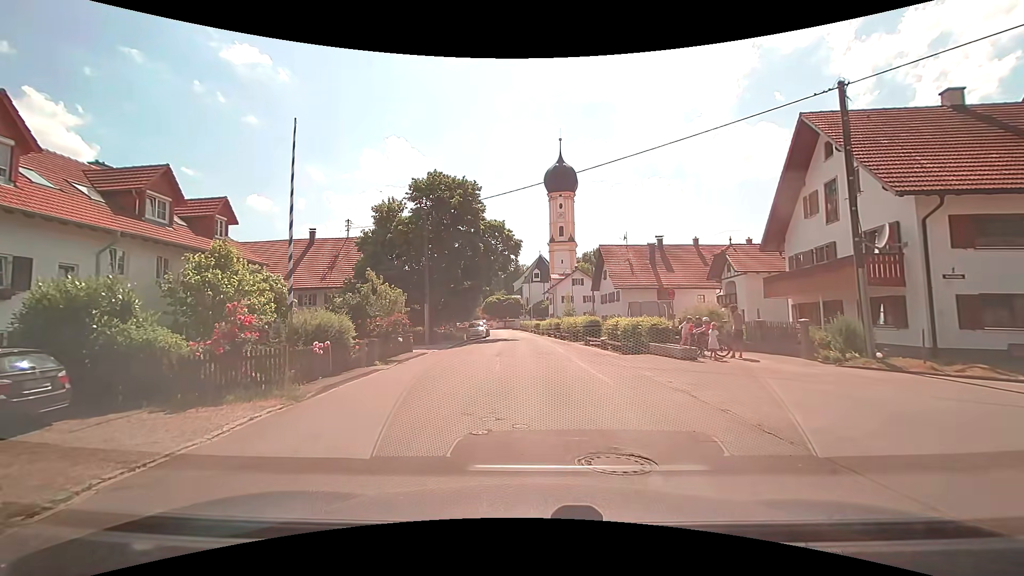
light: Day
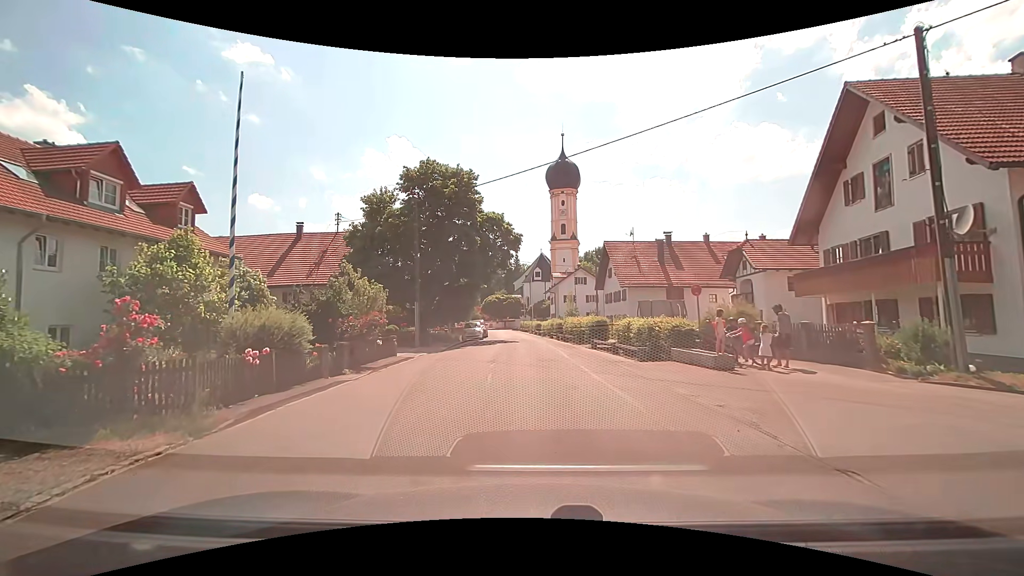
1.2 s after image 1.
(0.0, +3.0) m; 0°
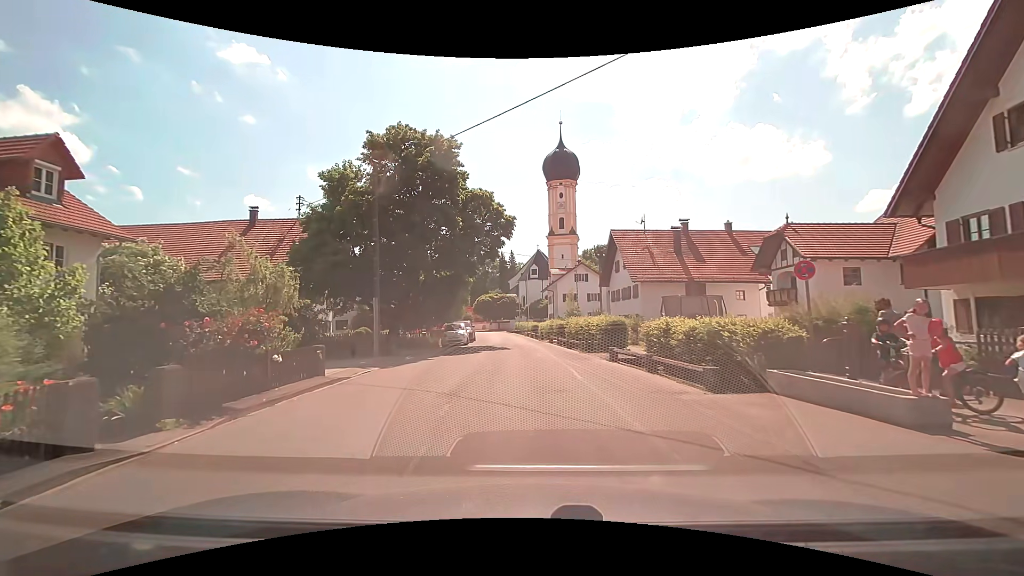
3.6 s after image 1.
(0.0, +7.4) m; 0°
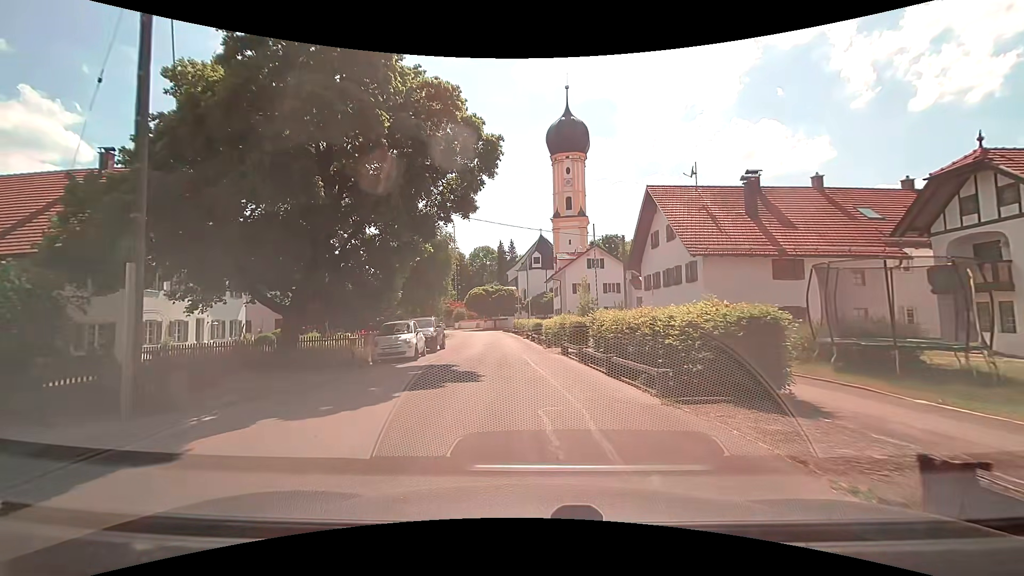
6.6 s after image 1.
(0.0, +14.5) m; 0°
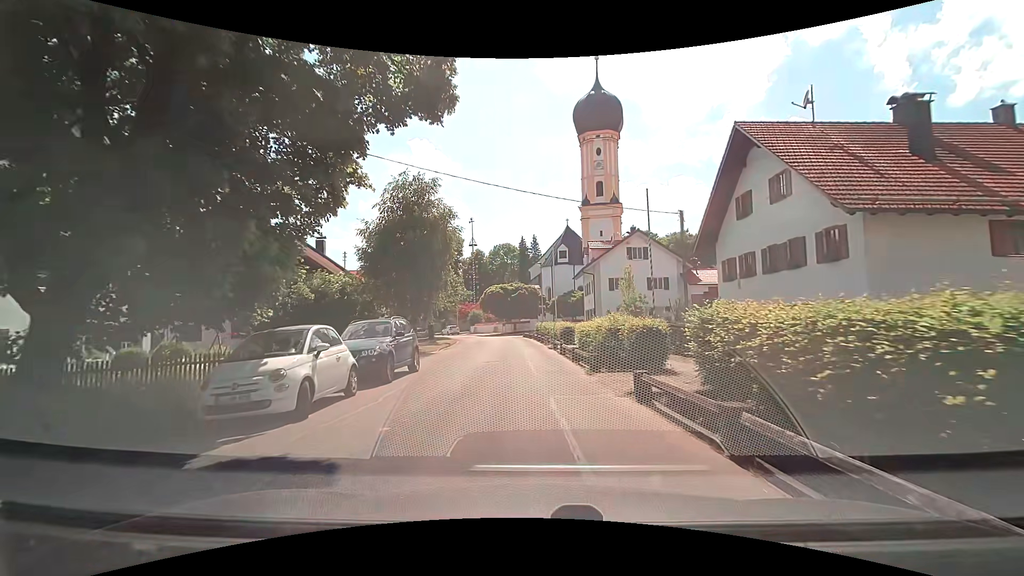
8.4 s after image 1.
(-0.3, +10.5) m; -3°
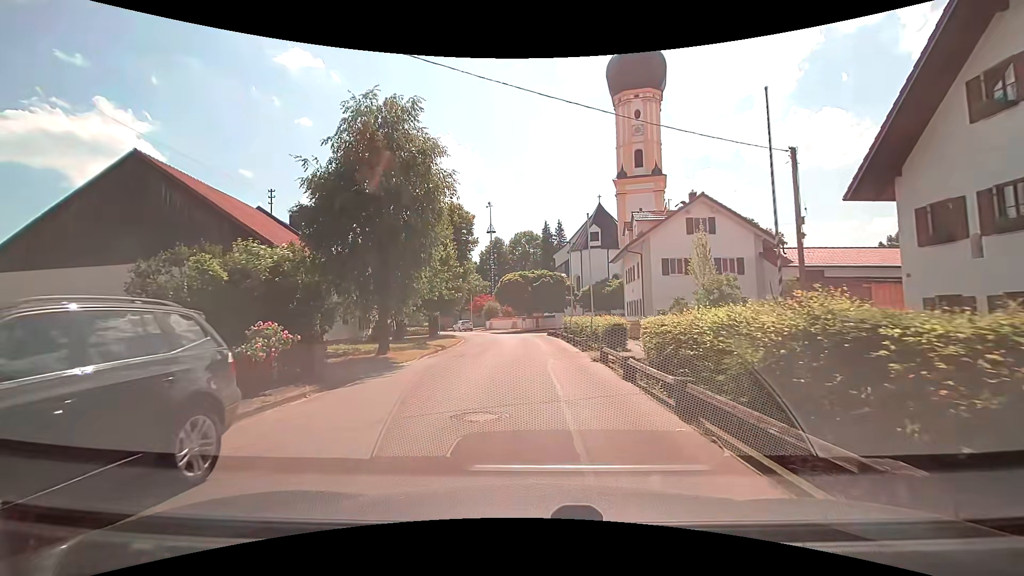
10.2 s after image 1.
(-0.3, +10.9) m; -3°
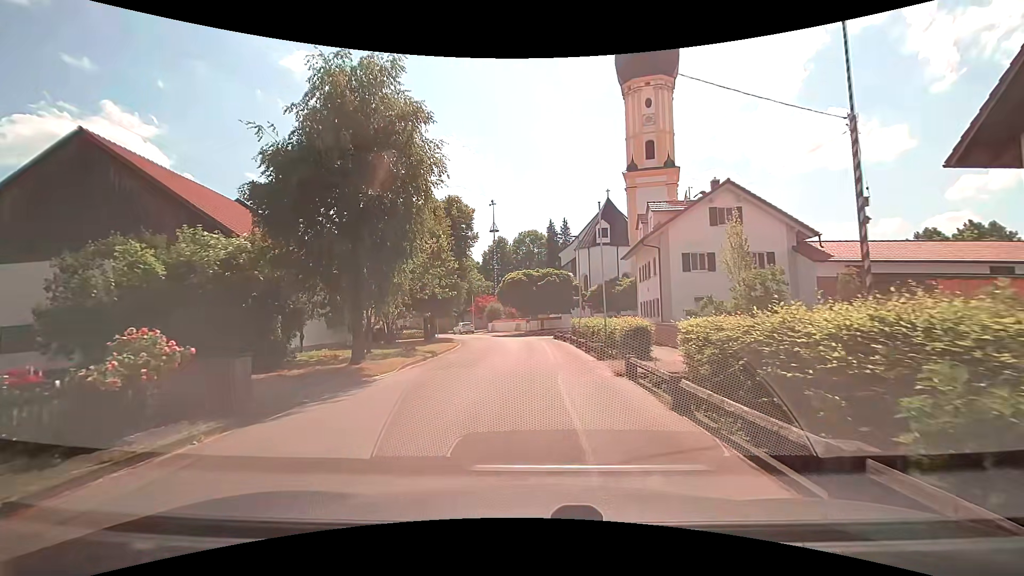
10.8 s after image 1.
(0.0, +3.6) m; -1°
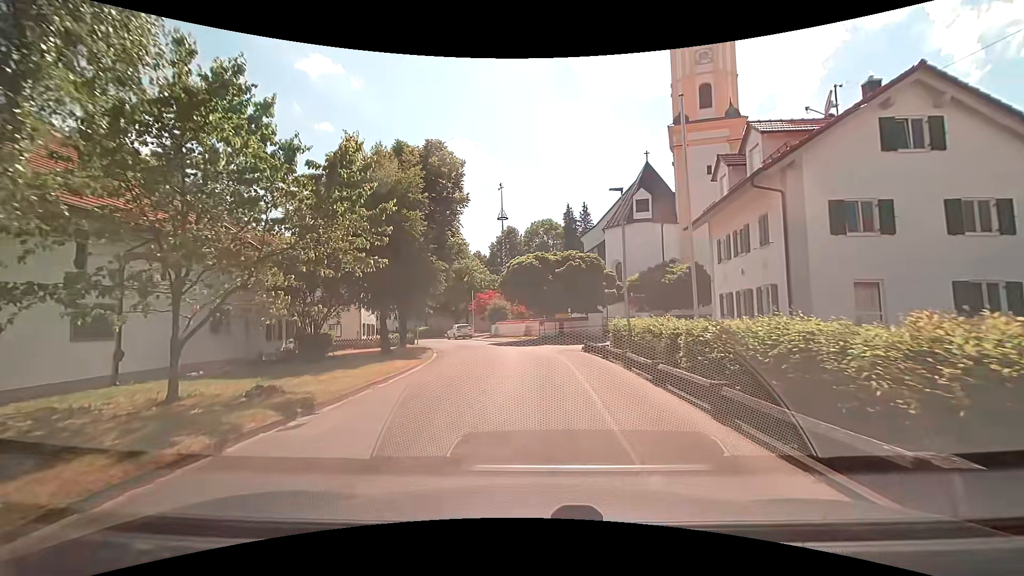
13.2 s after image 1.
(0.0, +13.7) m; -1°
